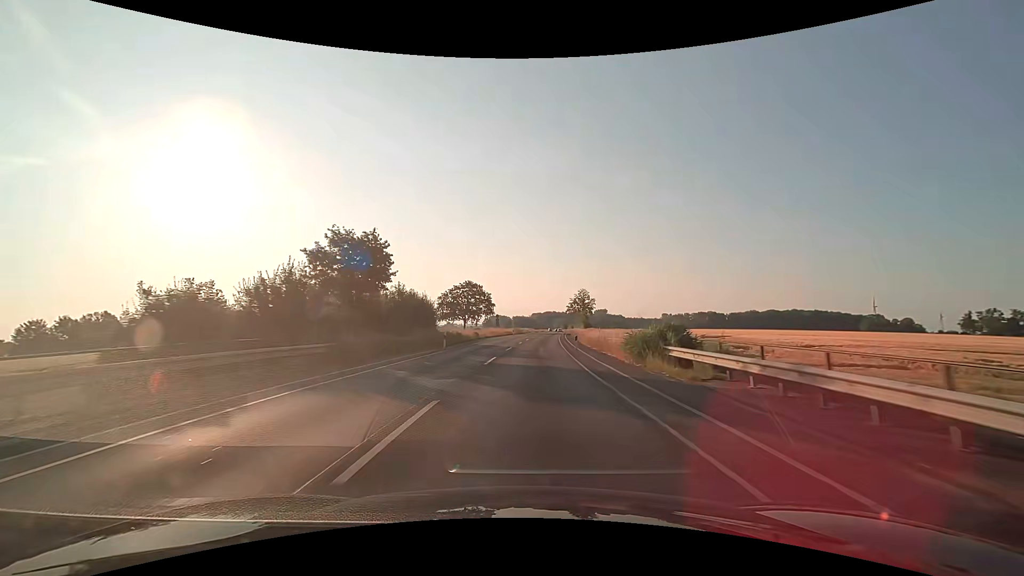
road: secondary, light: Day
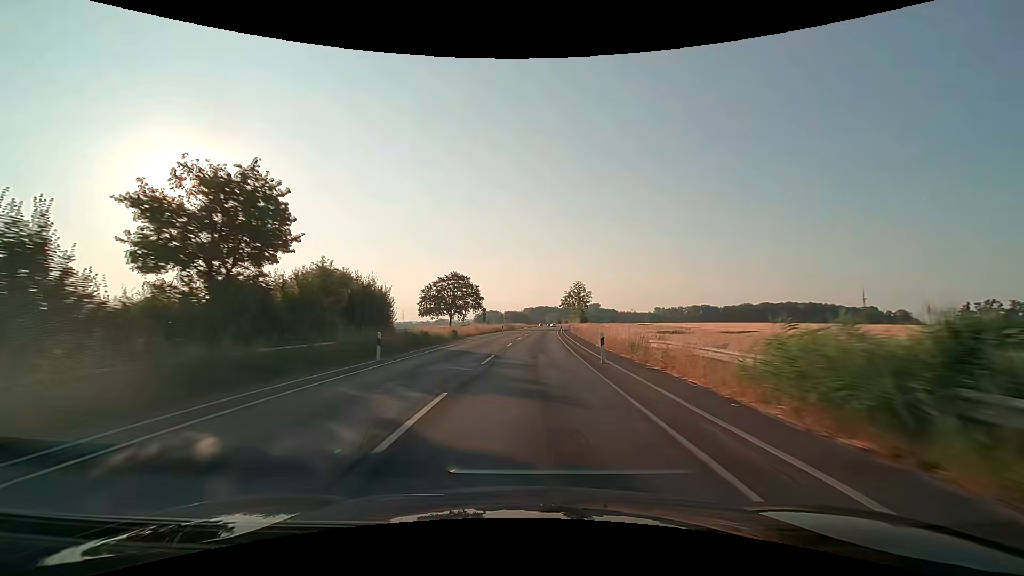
(+0.1, +12.5) m; 0°
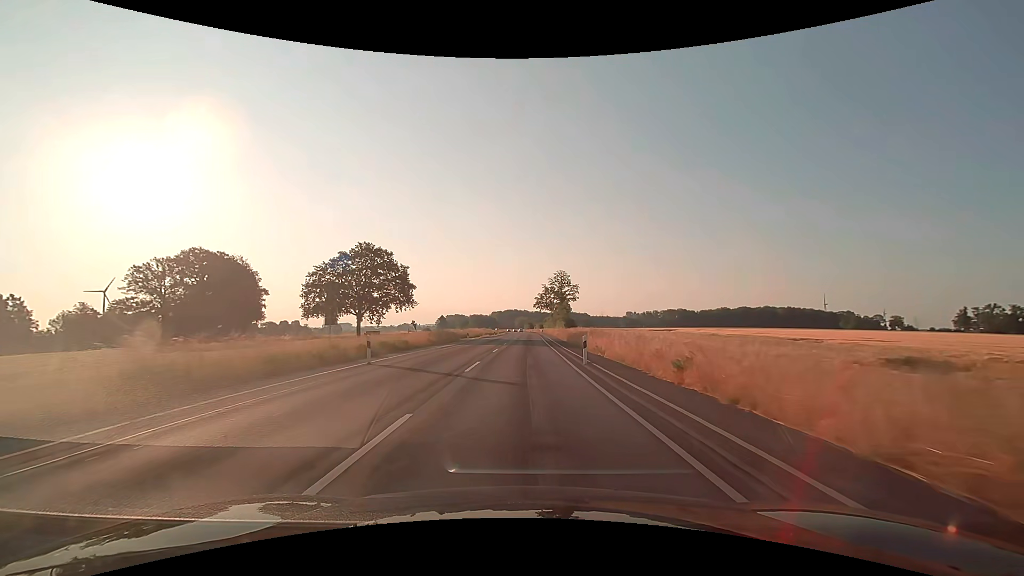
(+2.0, +50.0) m; +4°
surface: asphalt
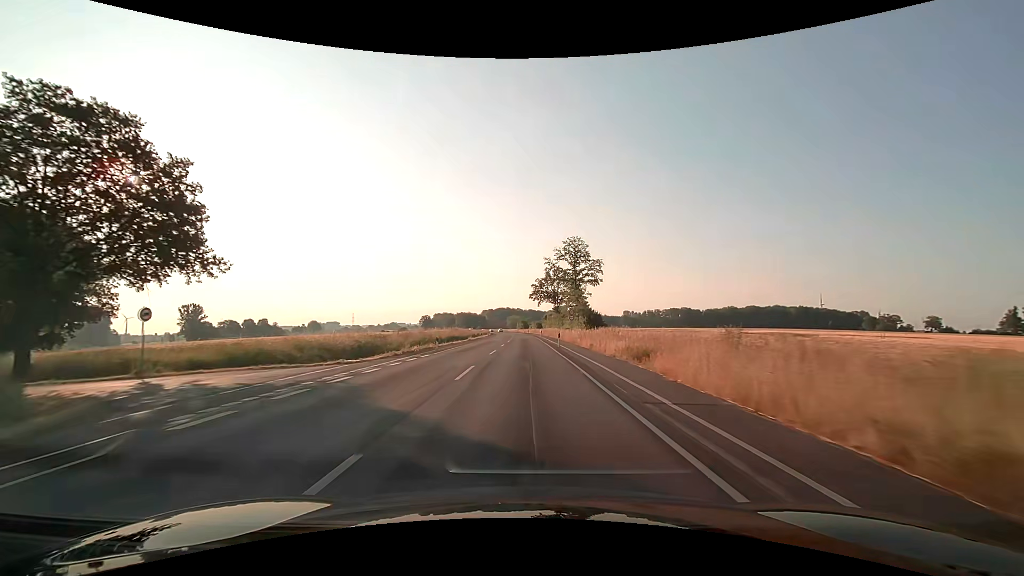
(+0.3, +50.1) m; +1°
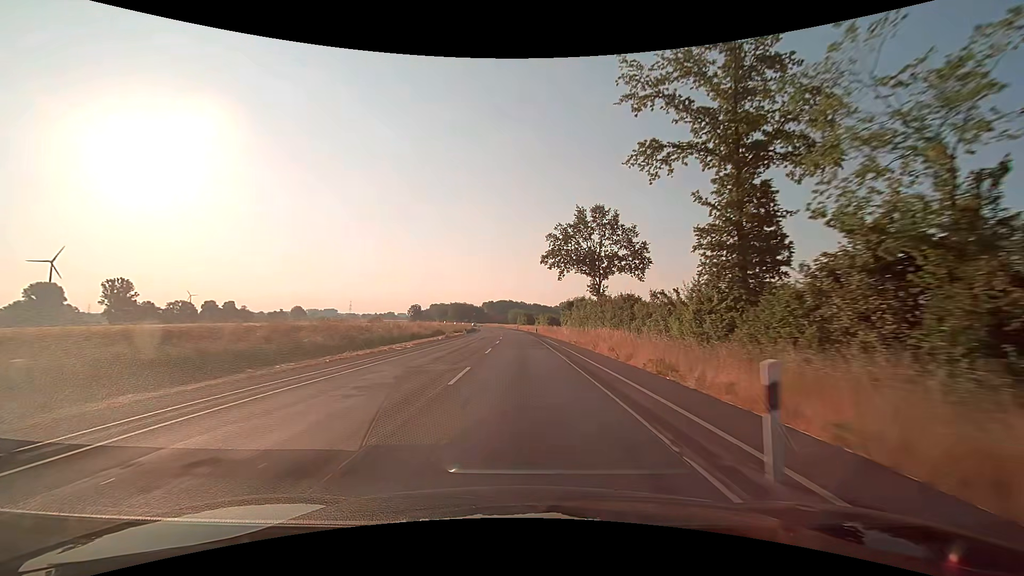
(-0.1, +62.8) m; 0°
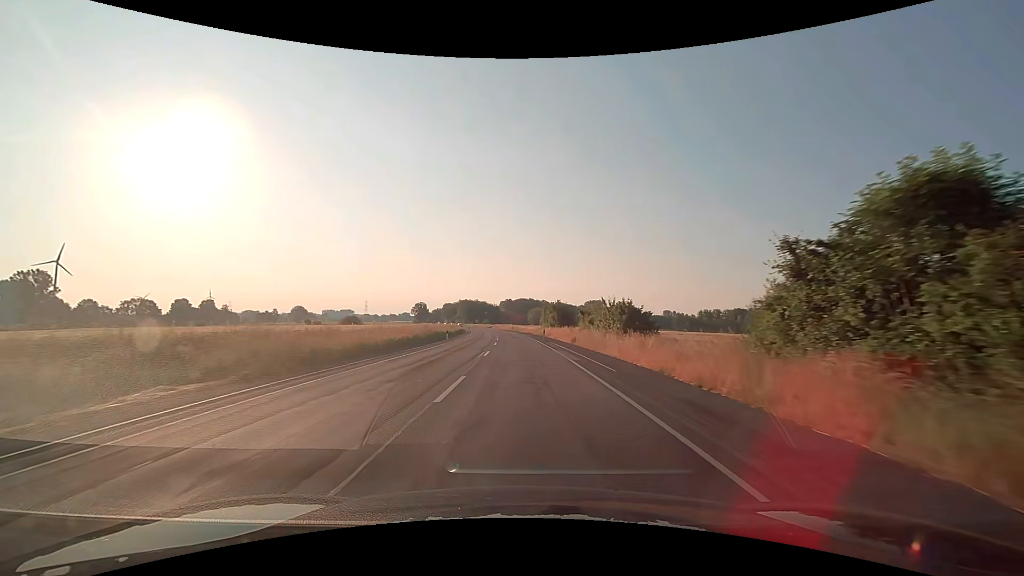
(-1.1, +62.8) m; -2°
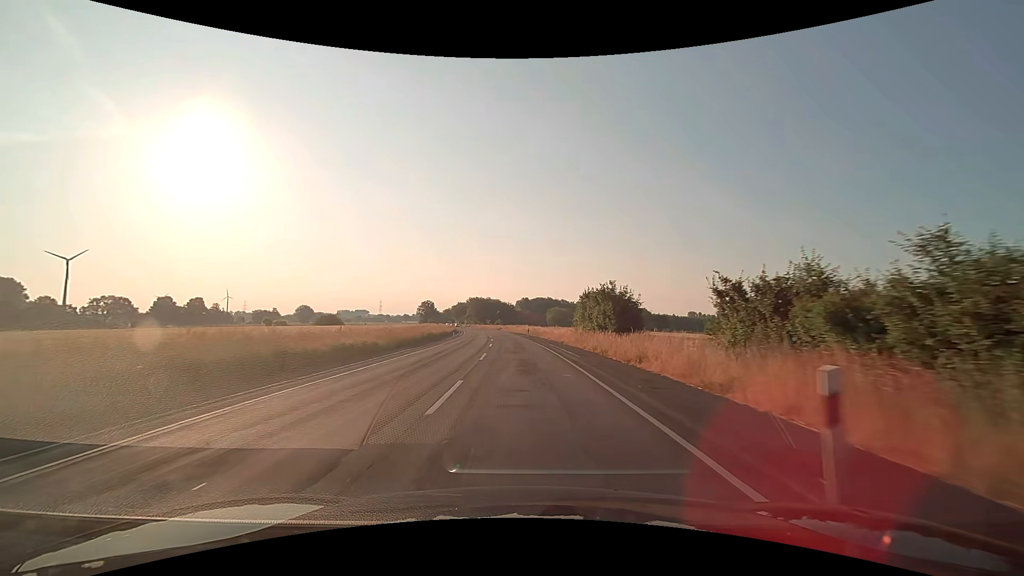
(-0.7, +37.6) m; -2°
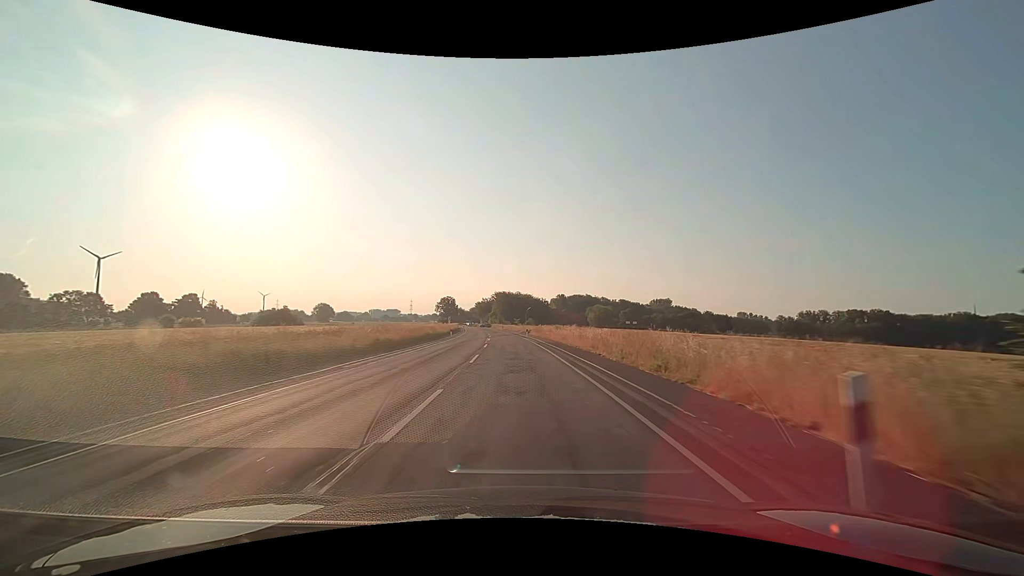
(-1.4, +50.1) m; -4°
(0, +10) (0, +20) (-1, +30) (-1, +40) (-2, +50) (-2, +60) (-3, +70) (-4, +80) (-5, +90) (-6, +100) m
